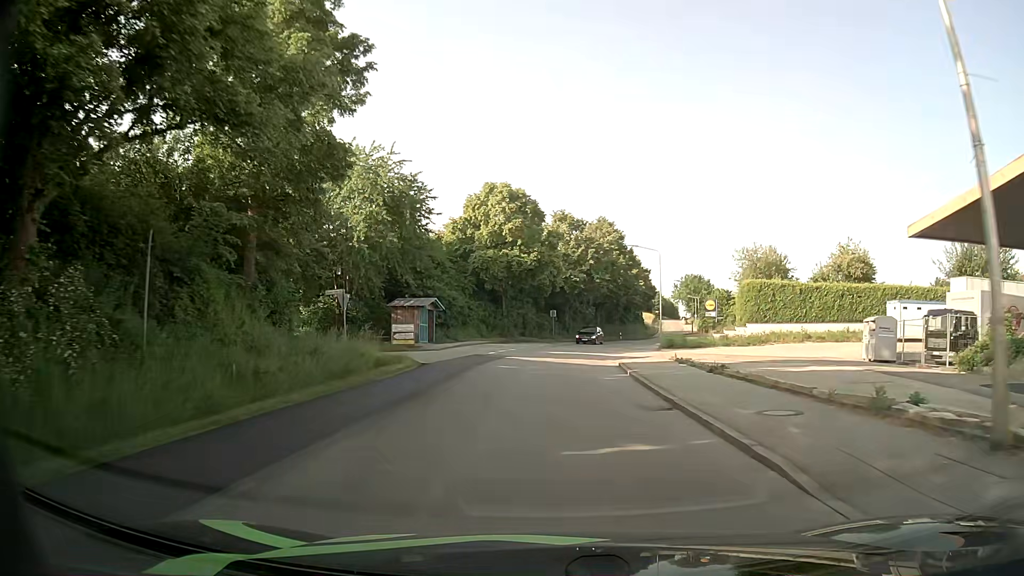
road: tertiary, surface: asphalt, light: Day
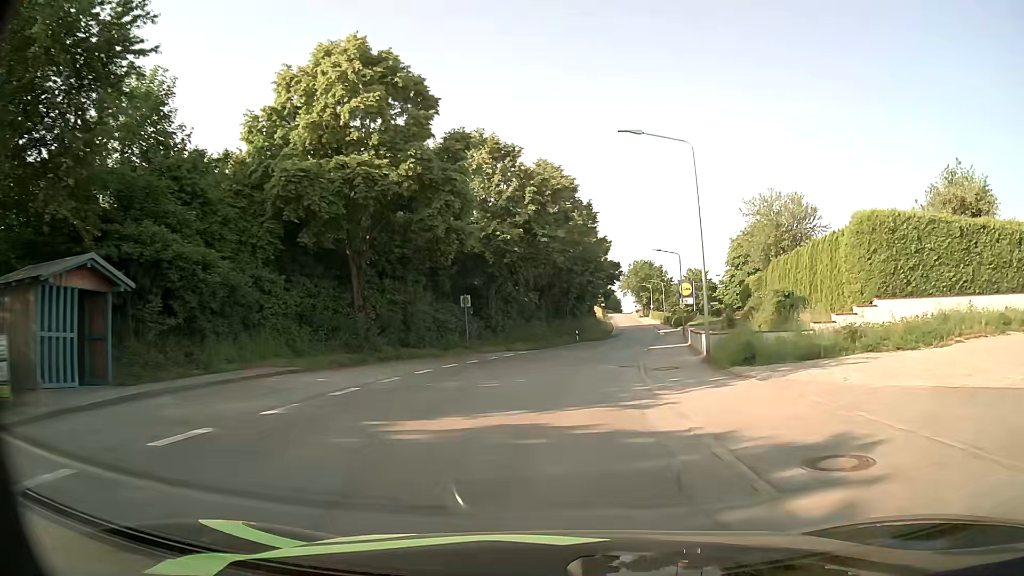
(+1.3, +28.9) m; +6°
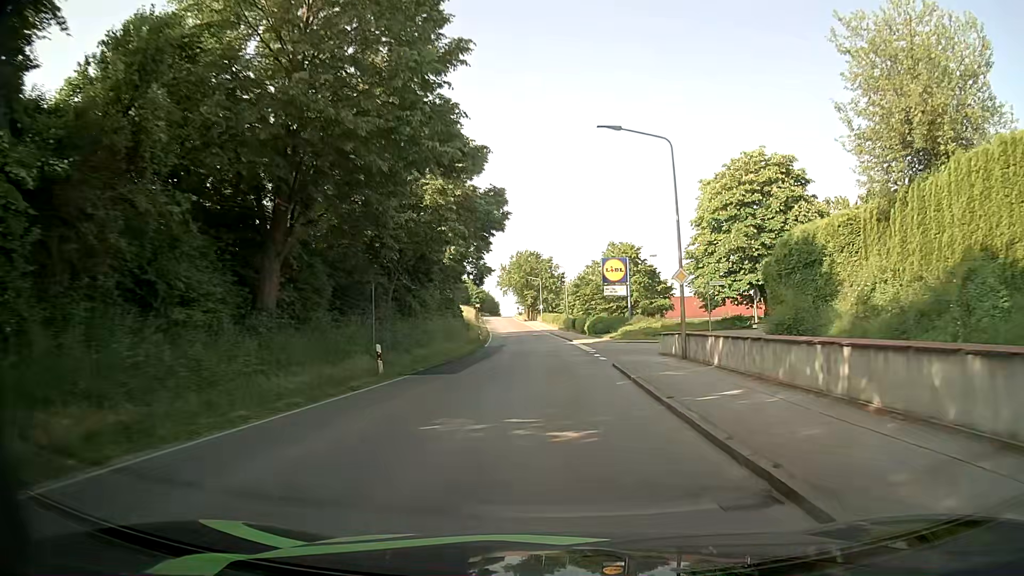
(+3.5, +38.1) m; +10°
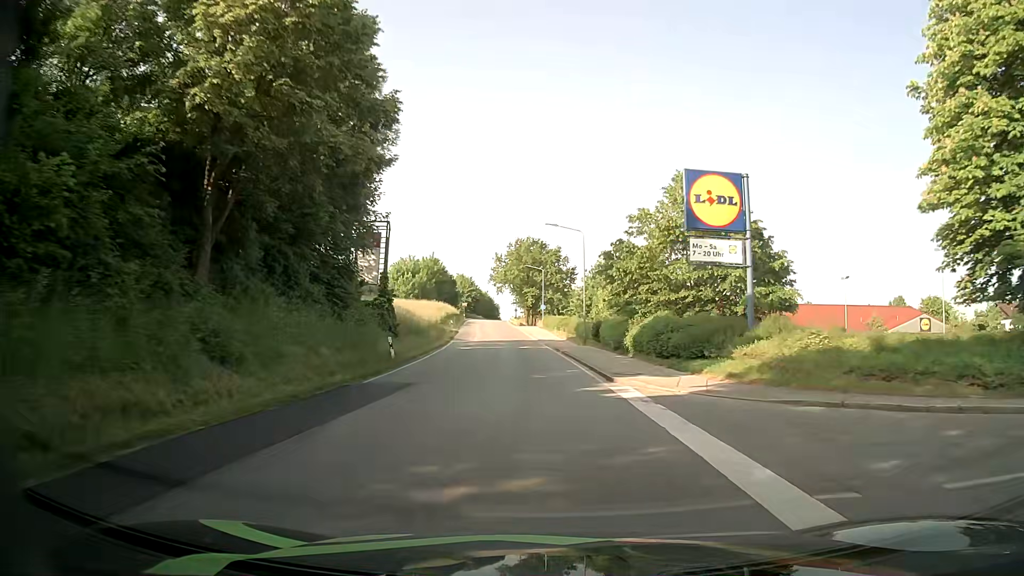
(+0.2, +32.5) m; -1°
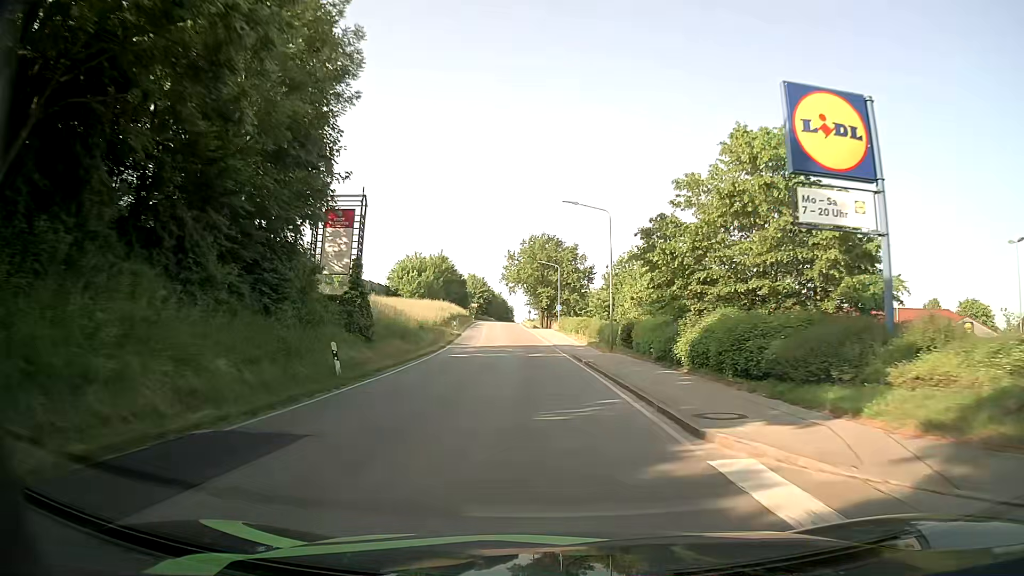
(-0.1, +8.5) m; -1°
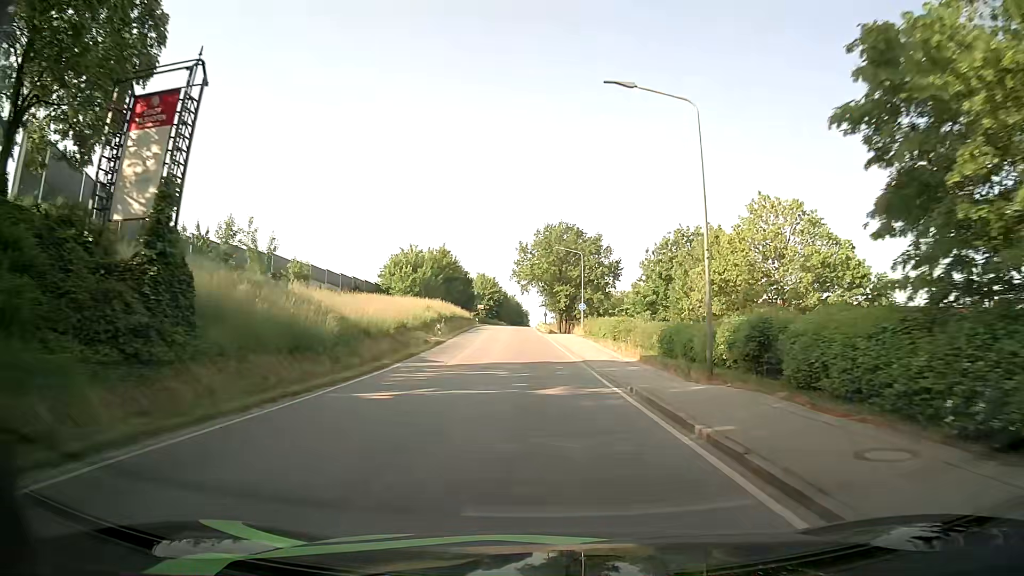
(-0.3, +17.5) m; -1°
(0, +10) (0, +20) (-1, +30) (-1, +40) (-2, +50) (-2, +60) (-3, +70) (-3, +80) (-3, +90) (-4, +100) m
